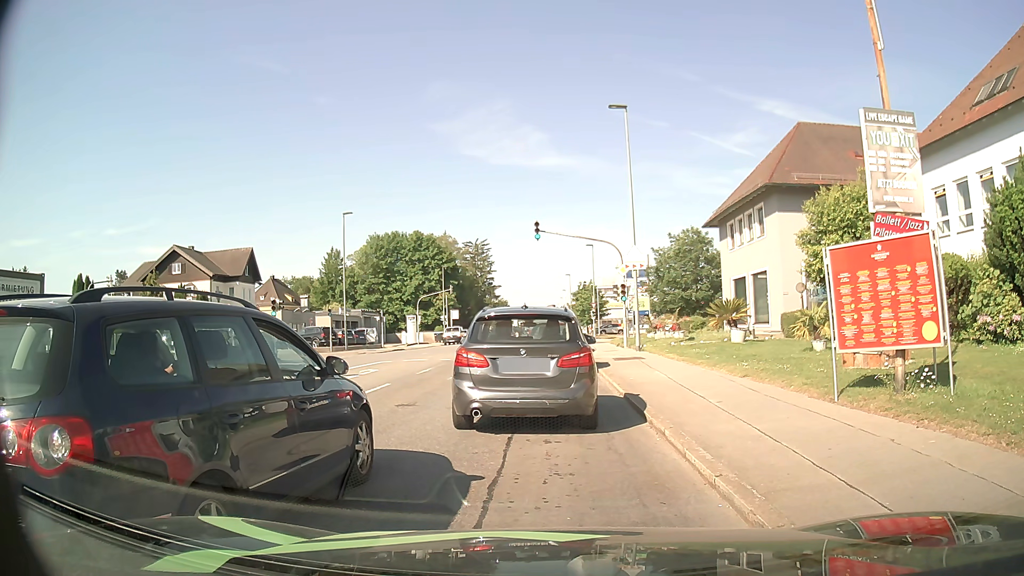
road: tertiary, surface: asphalt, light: Day
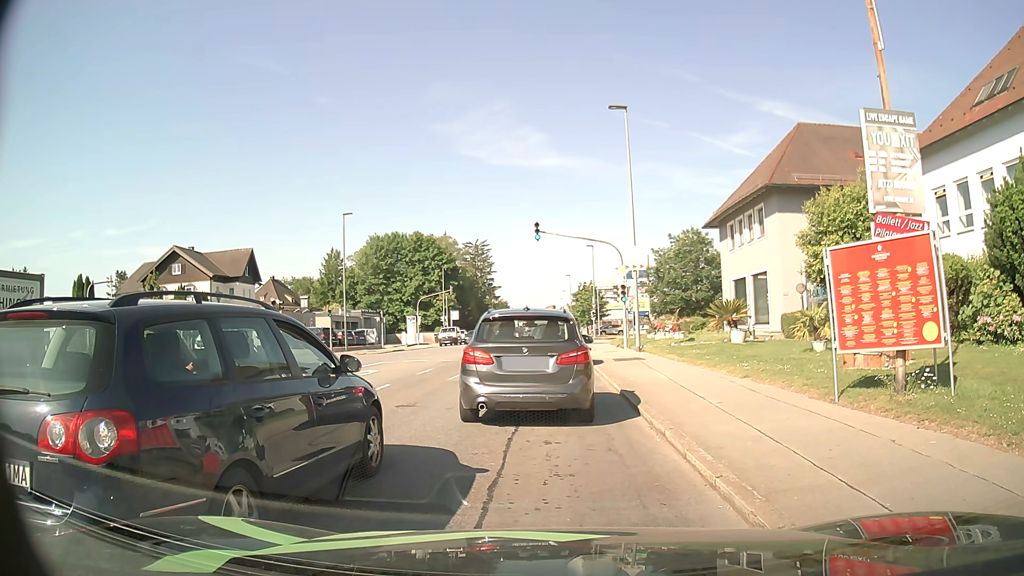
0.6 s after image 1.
(0.0, 0.0) m; 0°
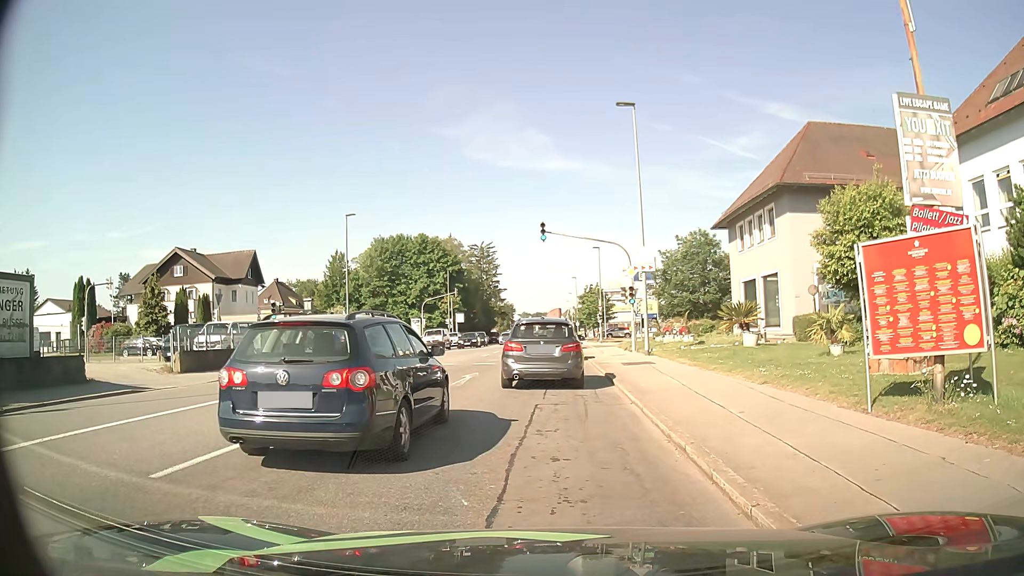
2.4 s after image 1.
(0.0, +0.8) m; 0°
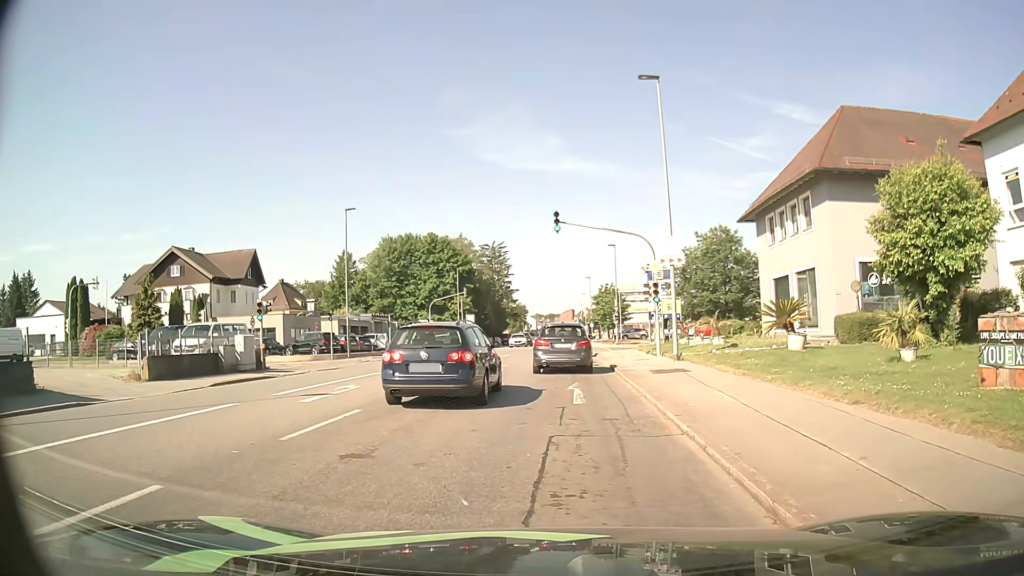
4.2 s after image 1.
(-0.1, +3.5) m; -1°
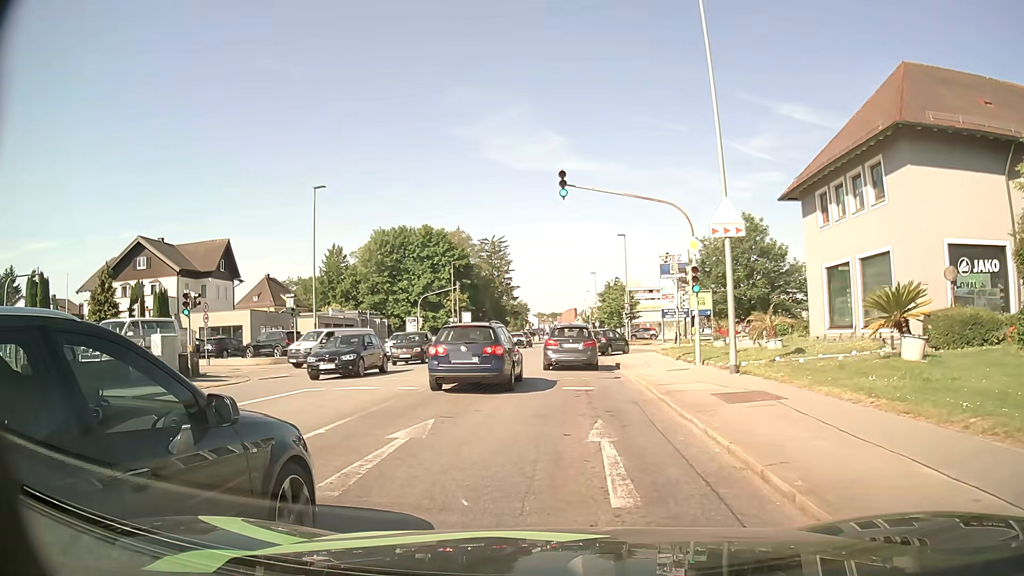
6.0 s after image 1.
(0.0, +7.3) m; 0°
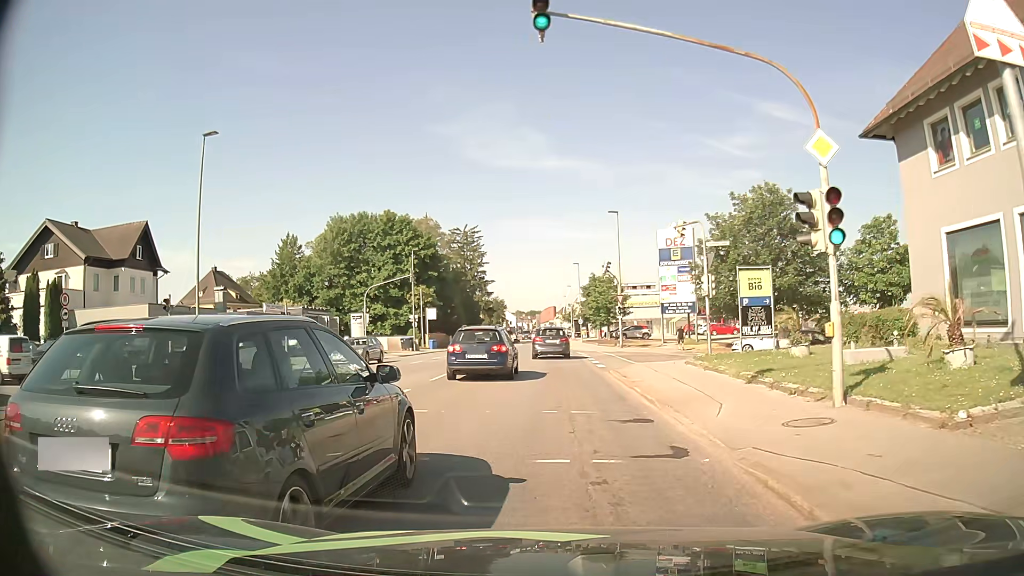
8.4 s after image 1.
(+0.1, +11.7) m; +2°
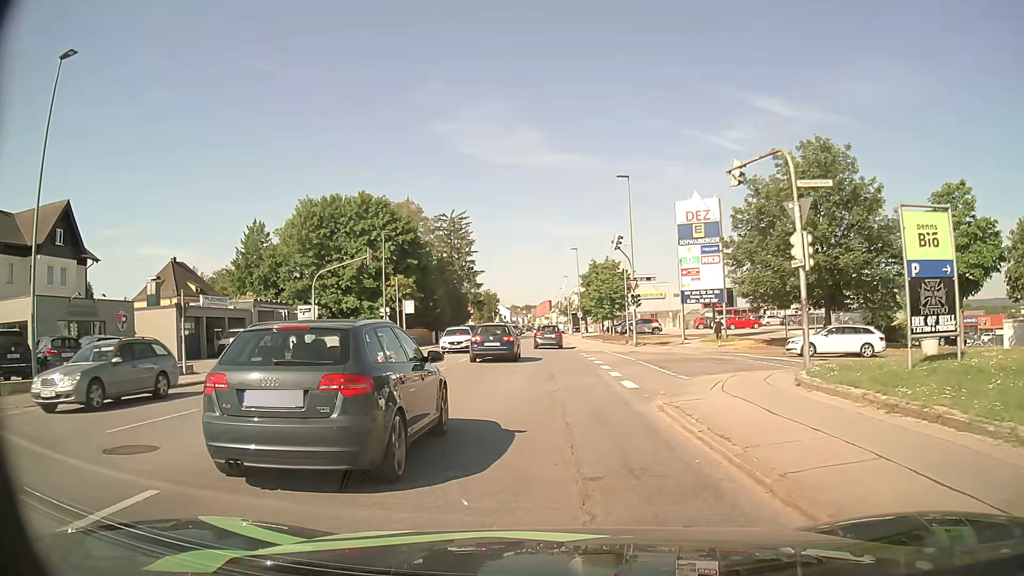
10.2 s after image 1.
(0.0, +10.7) m; 0°
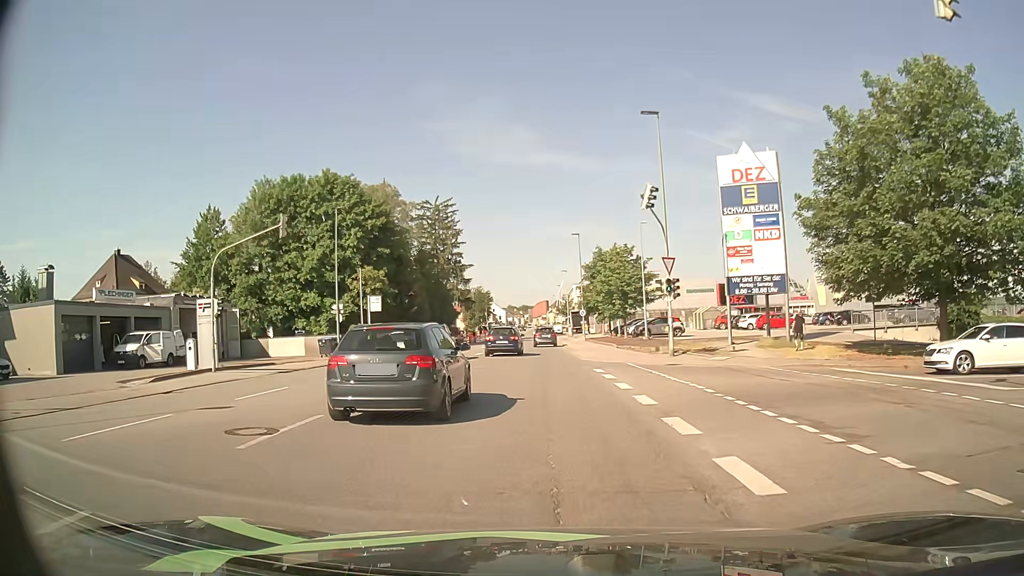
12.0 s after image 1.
(0.0, +12.9) m; 0°
(0, +10) (0, +20) (0, +30) (0, +40) (0, +50) (-1, +60) (-1, +70) (-1, +80) (-1, +90) (-1, +100) m
